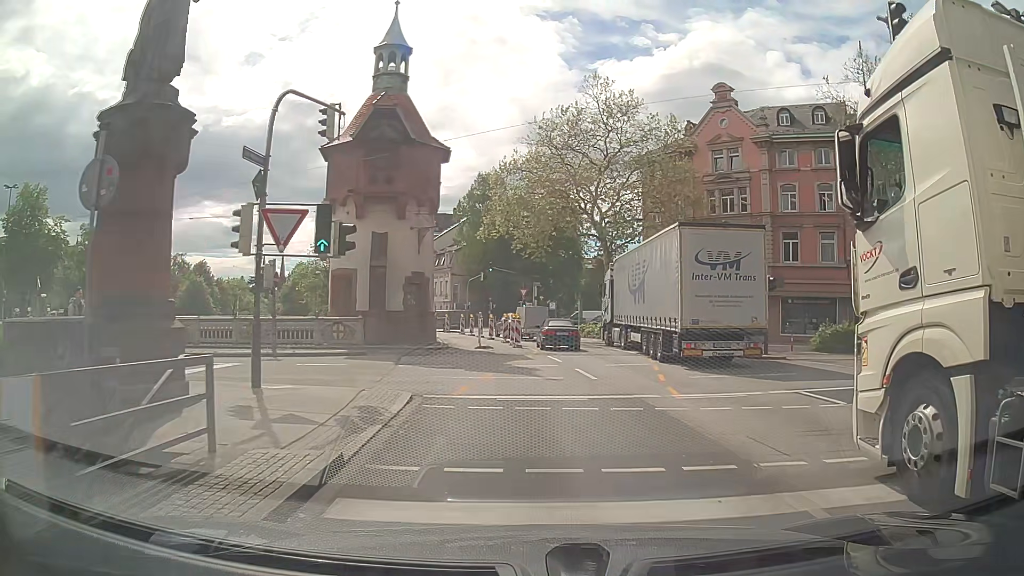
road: primary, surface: asphalt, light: Day
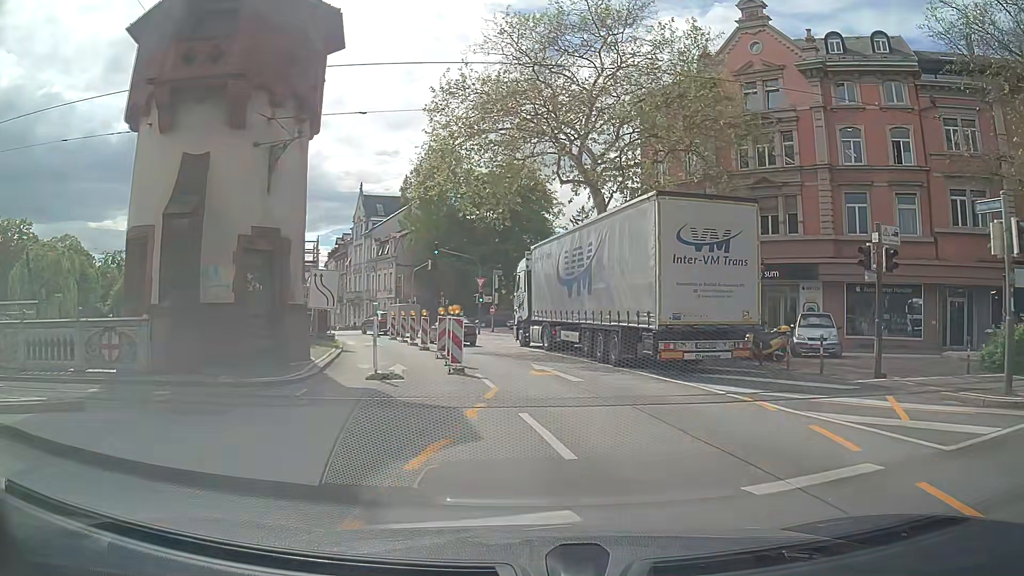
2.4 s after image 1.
(+0.3, +15.2) m; +3°
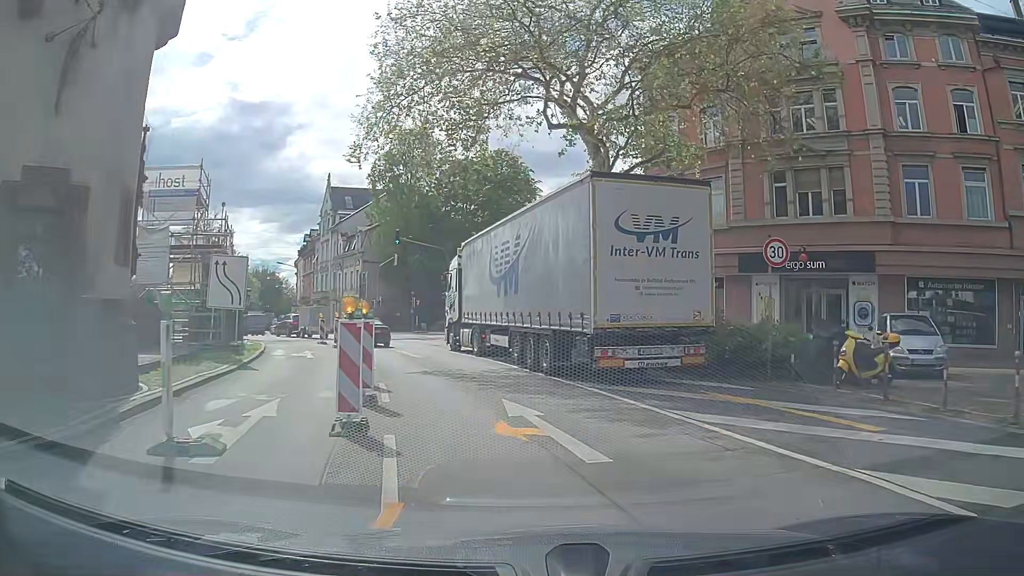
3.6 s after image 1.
(+0.3, +7.7) m; +2°
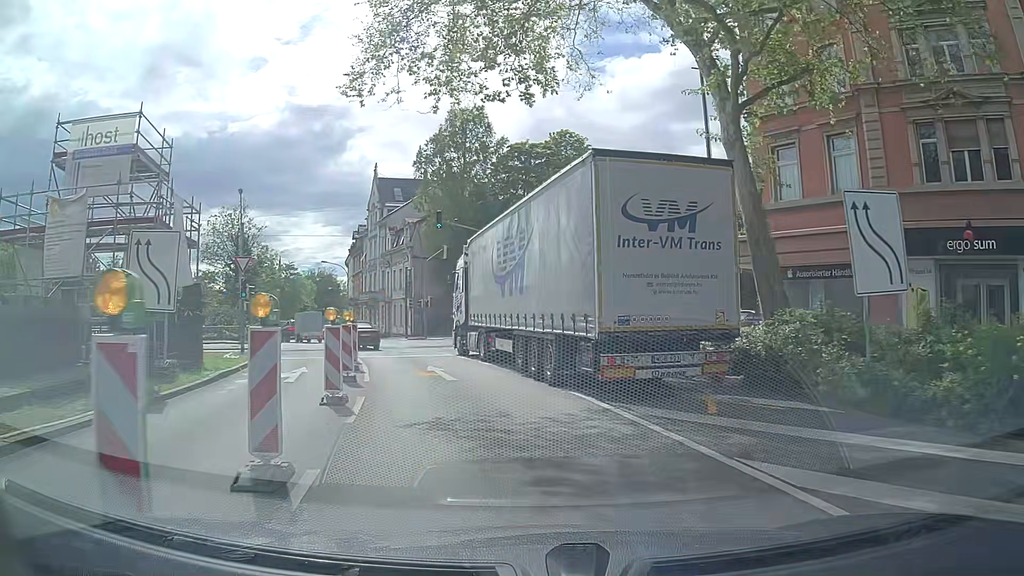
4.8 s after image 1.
(-0.2, +7.8) m; -4°
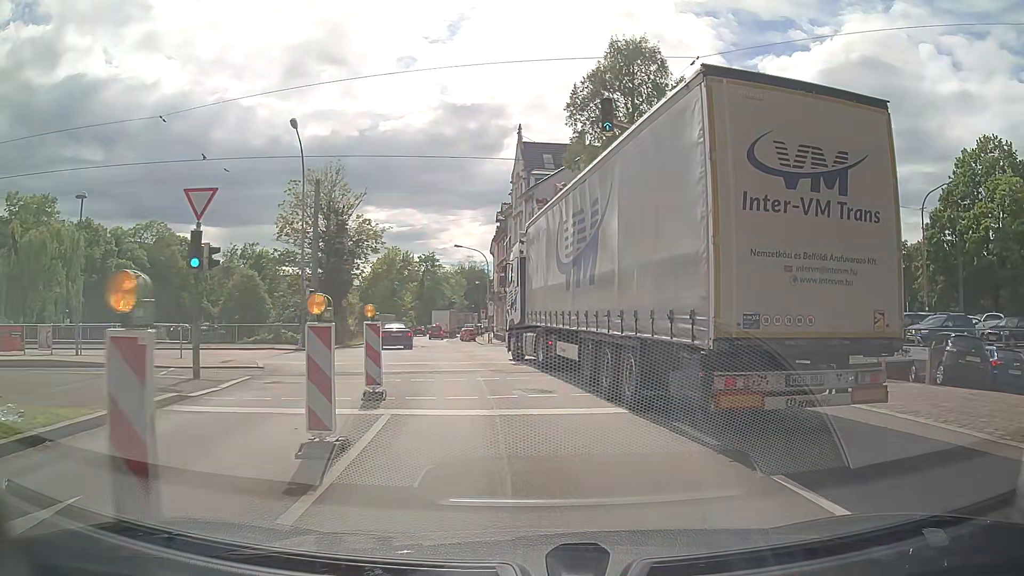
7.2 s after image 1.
(-2.3, +16.0) m; -14°
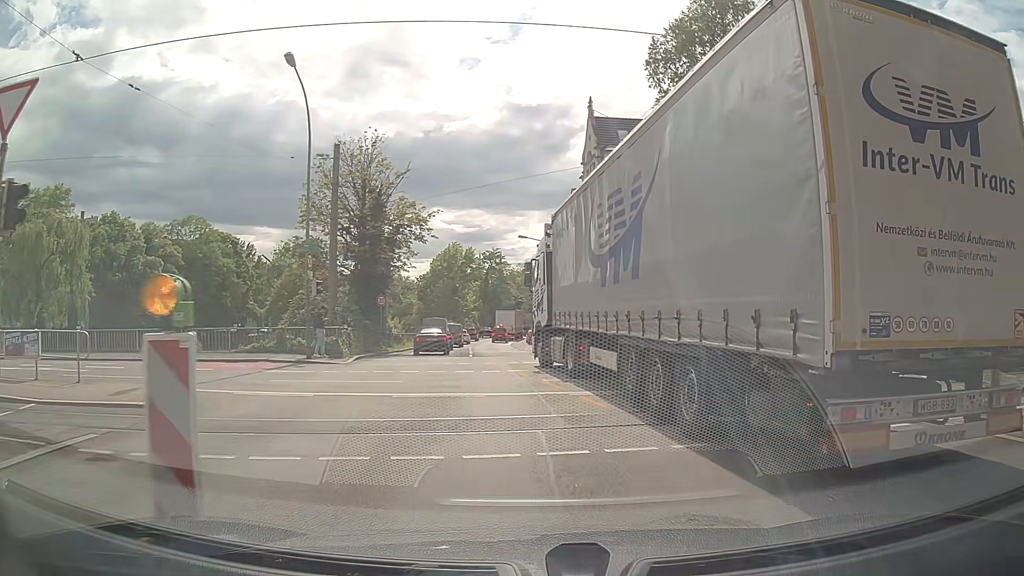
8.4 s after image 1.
(-0.5, +8.3) m; -6°
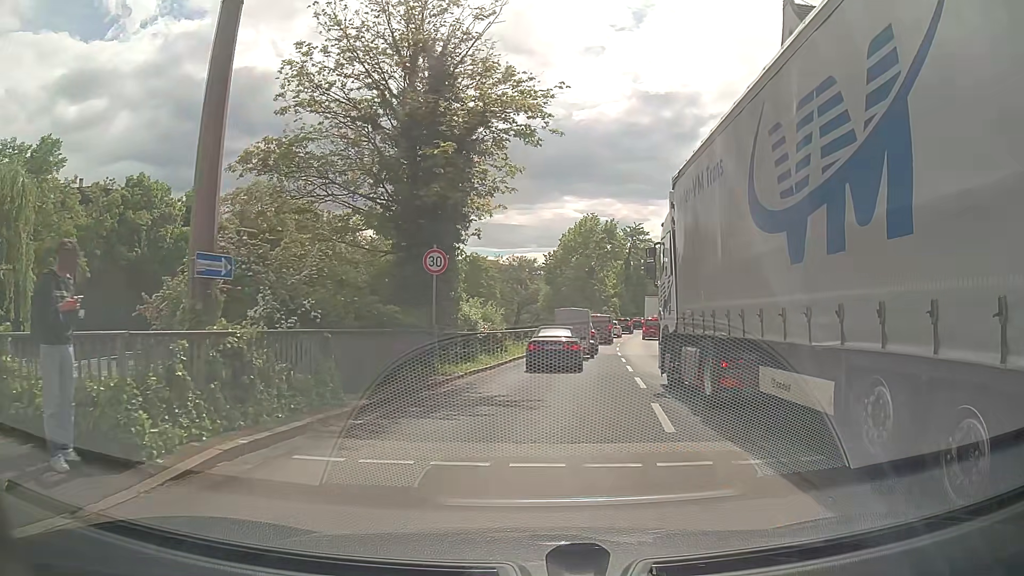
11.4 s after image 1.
(-2.3, +20.1) m; -11°
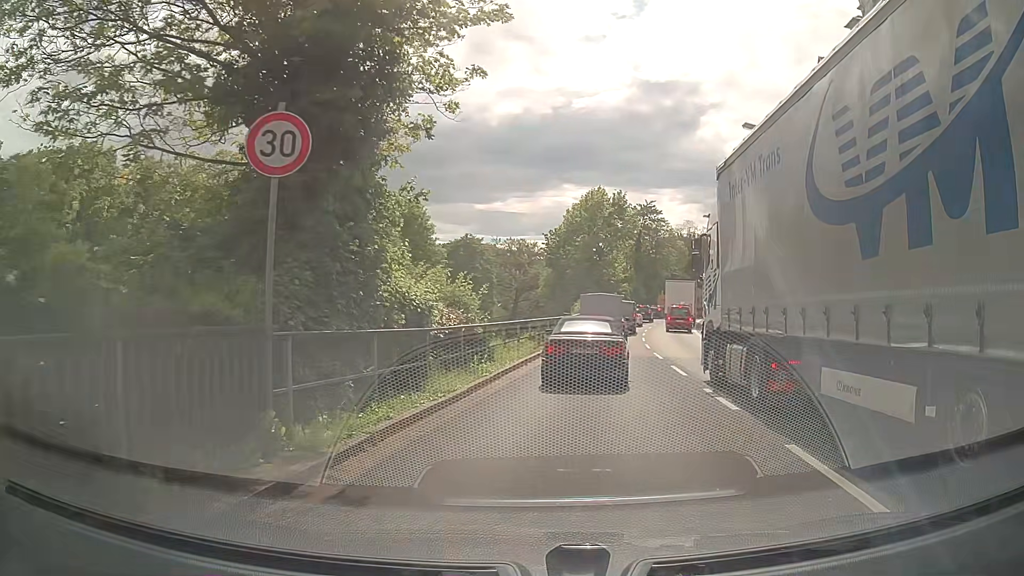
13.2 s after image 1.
(-0.2, +10.2) m; +2°
